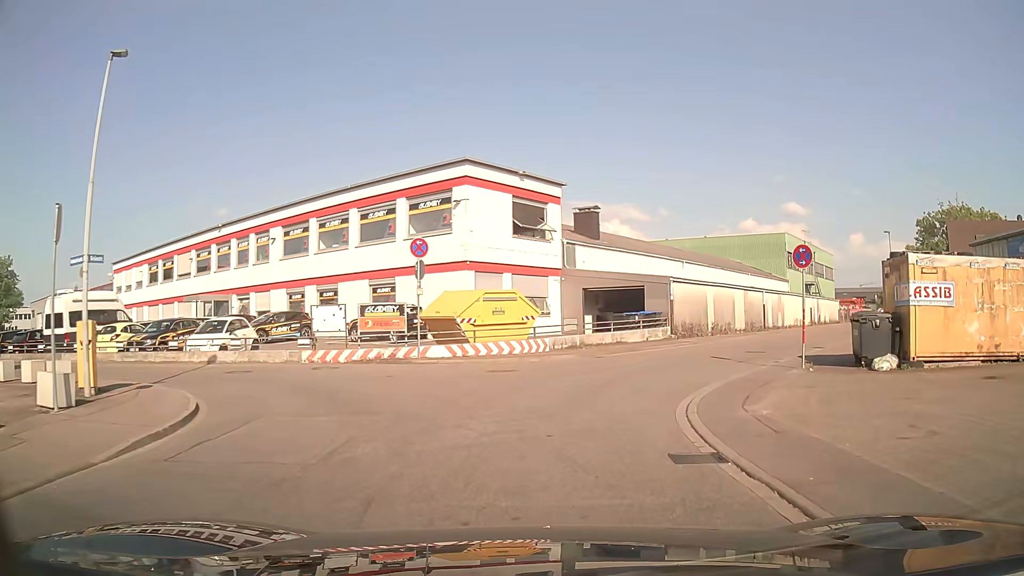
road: unclassified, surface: asphalt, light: Day
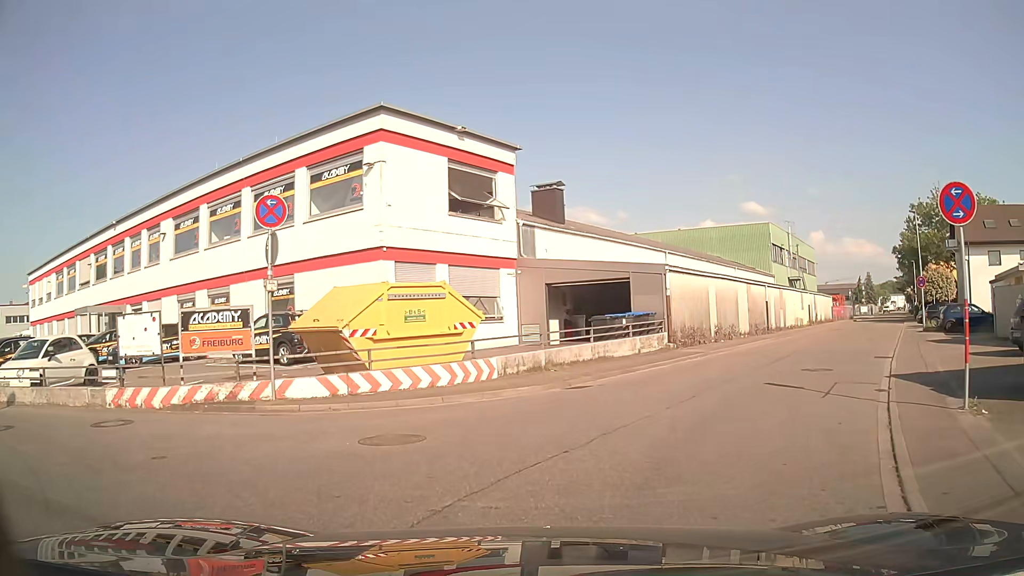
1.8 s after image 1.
(+0.4, +8.1) m; +5°
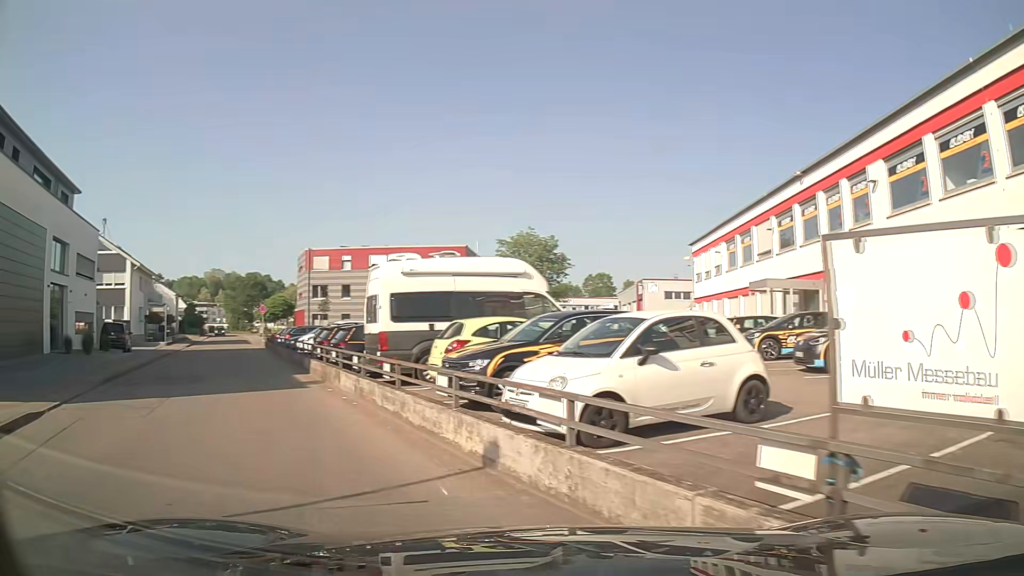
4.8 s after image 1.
(-4.5, +8.9) m; -61°
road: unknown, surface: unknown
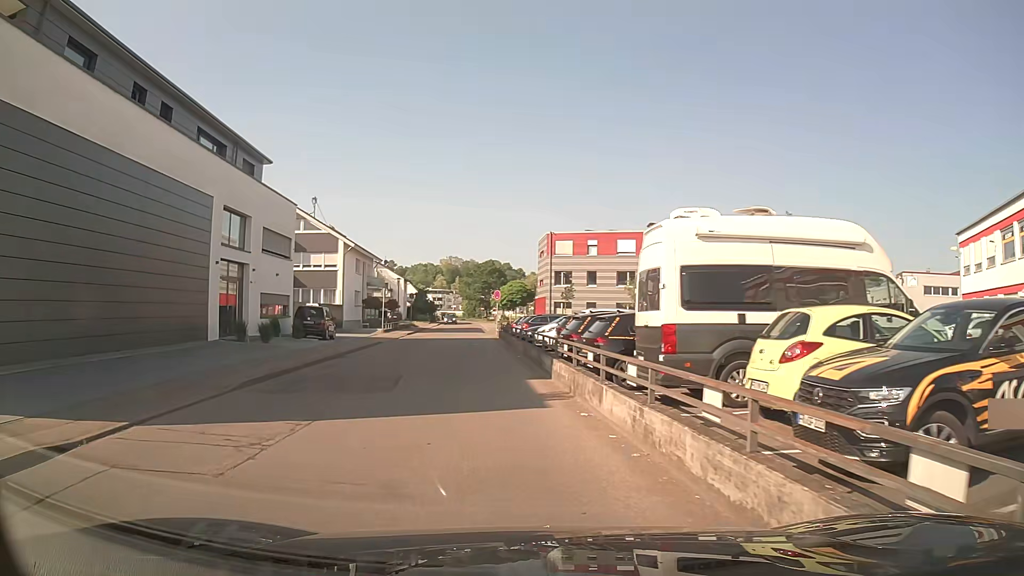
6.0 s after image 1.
(-1.1, +5.3) m; -20°
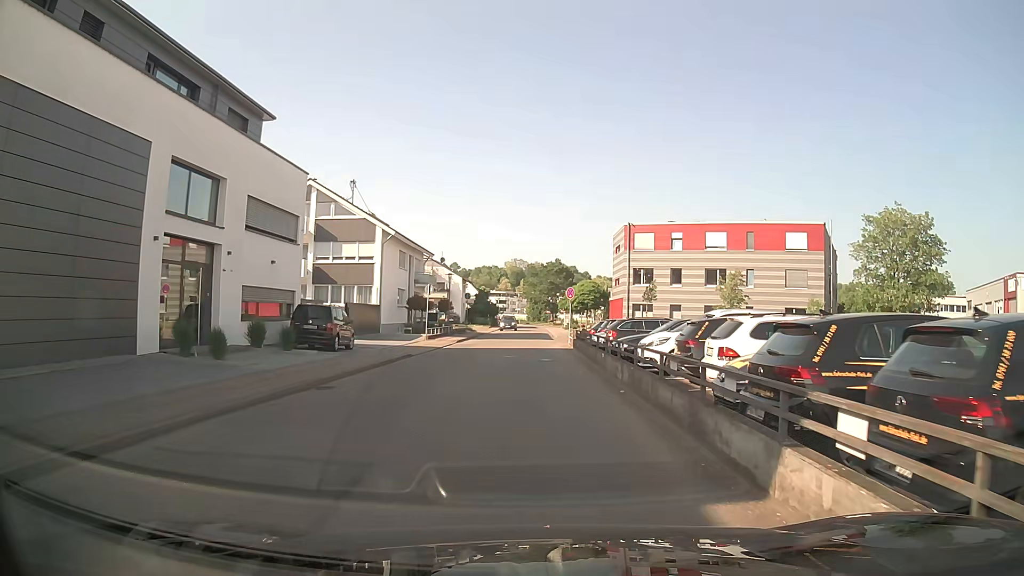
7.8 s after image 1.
(-0.7, +9.4) m; -6°
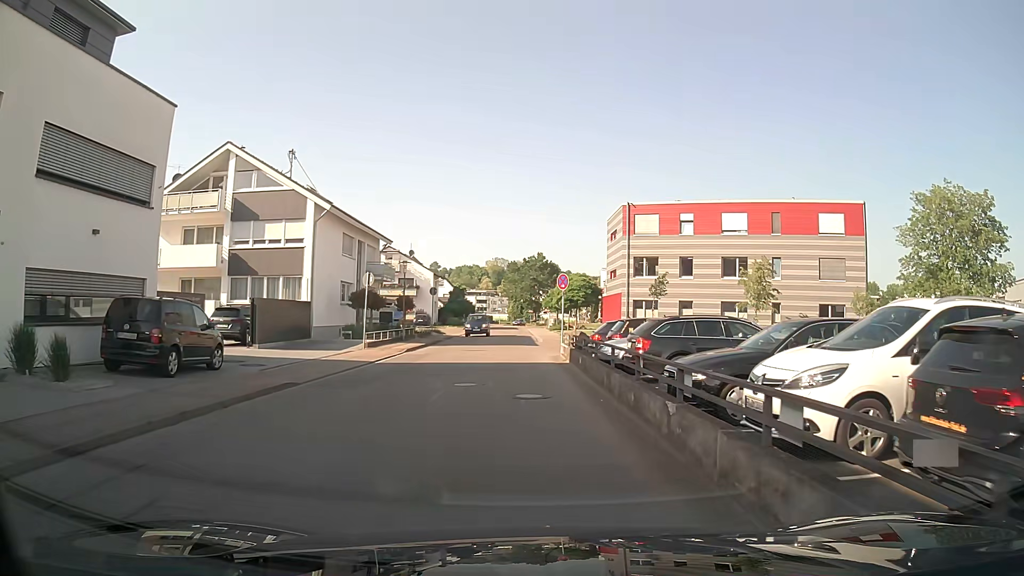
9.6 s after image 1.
(+0.1, +10.5) m; +1°
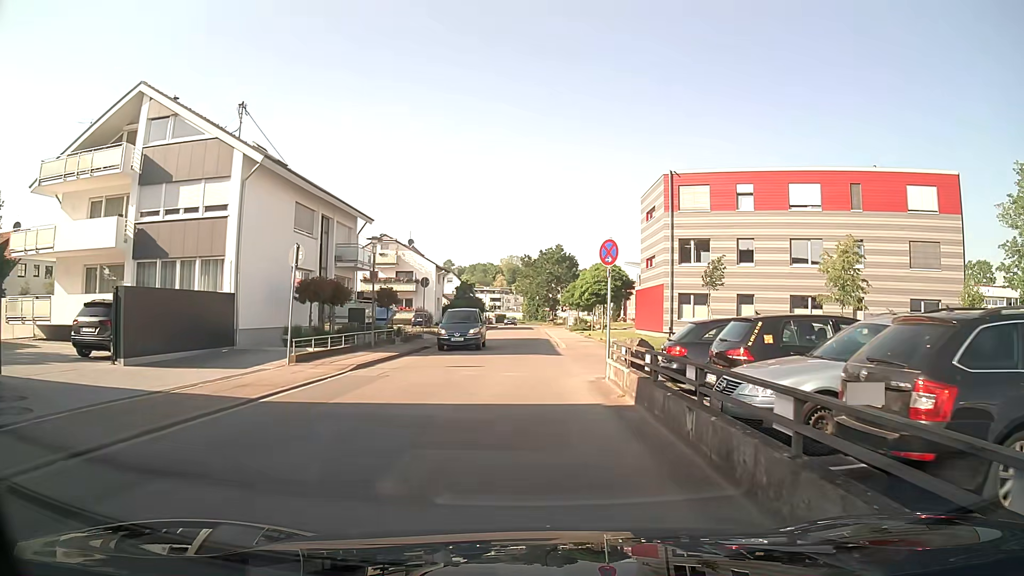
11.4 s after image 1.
(-0.1, +10.4) m; 0°
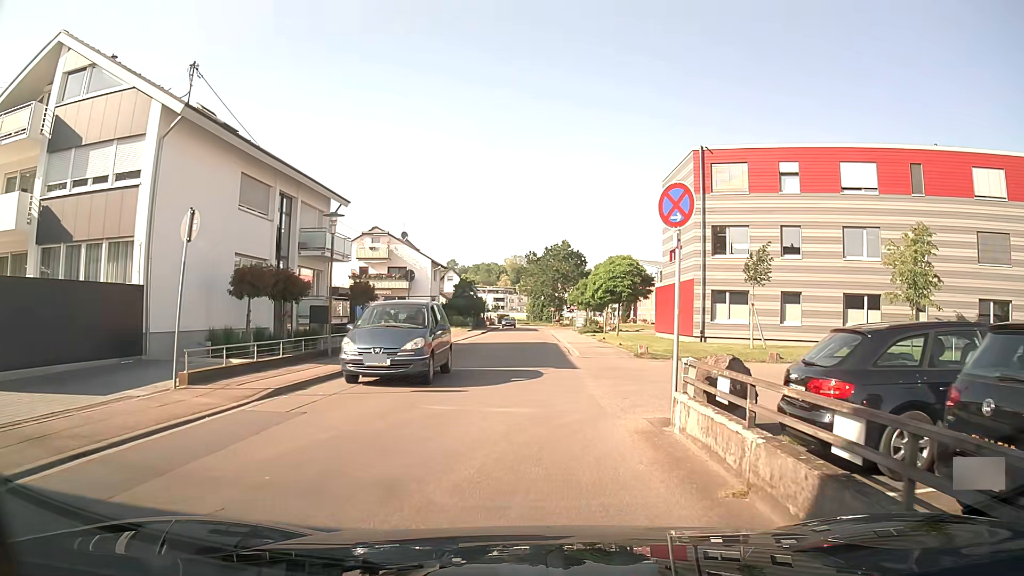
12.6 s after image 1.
(-0.1, +6.2) m; -2°
